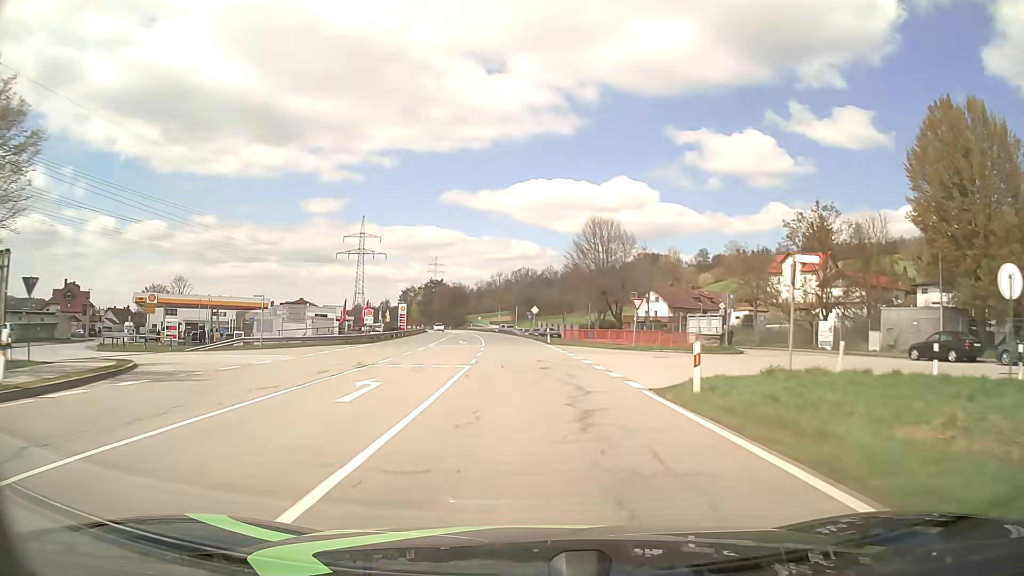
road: primary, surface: asphalt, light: Day
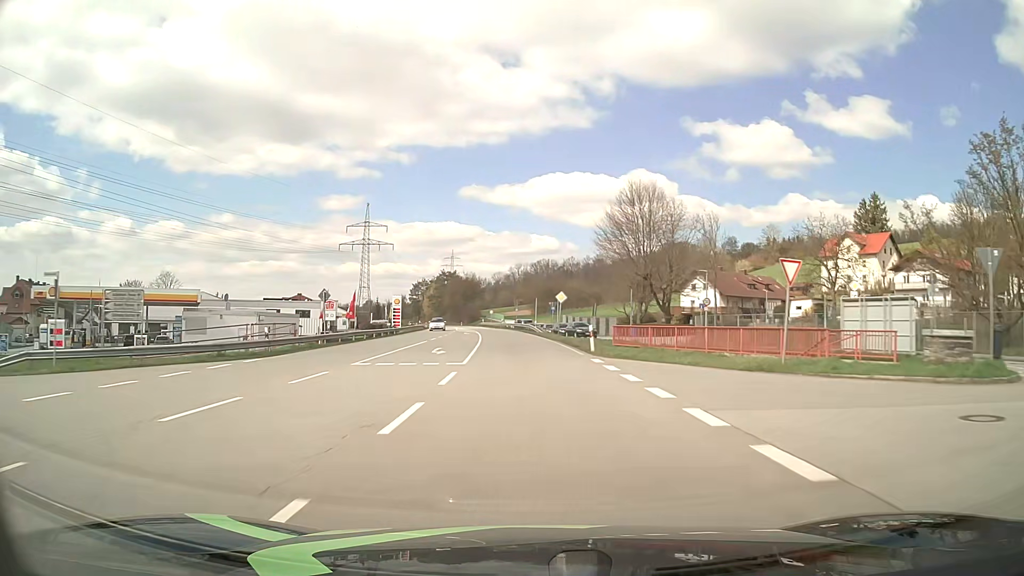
(-0.3, +21.6) m; -2°
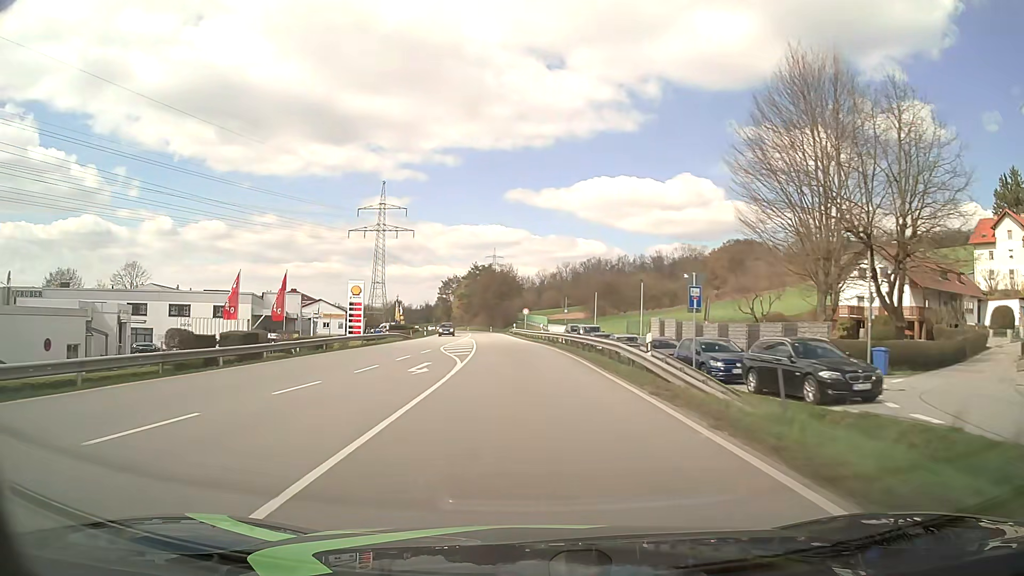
(-1.5, +43.2) m; -4°
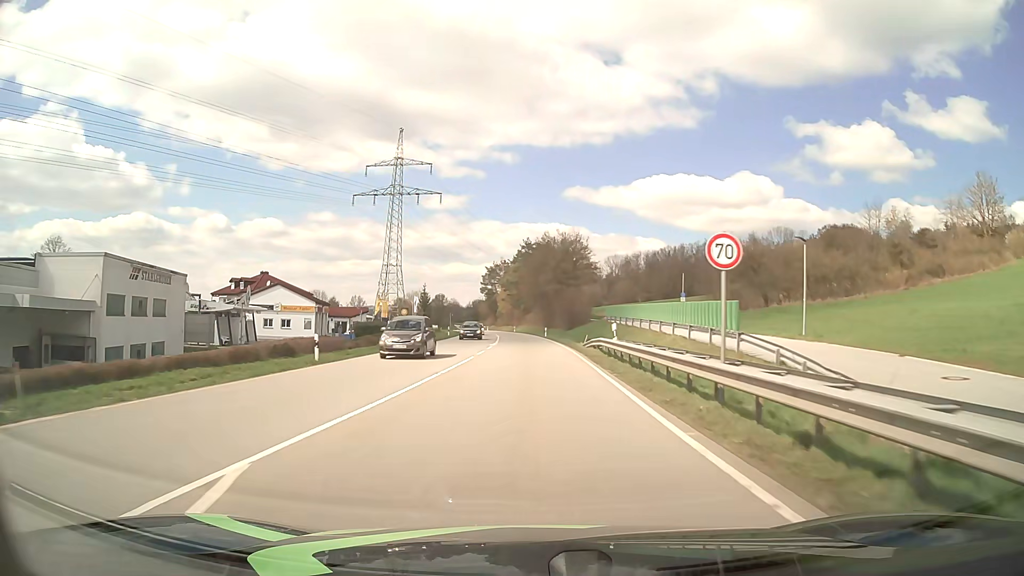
(-2.9, +54.0) m; -5°
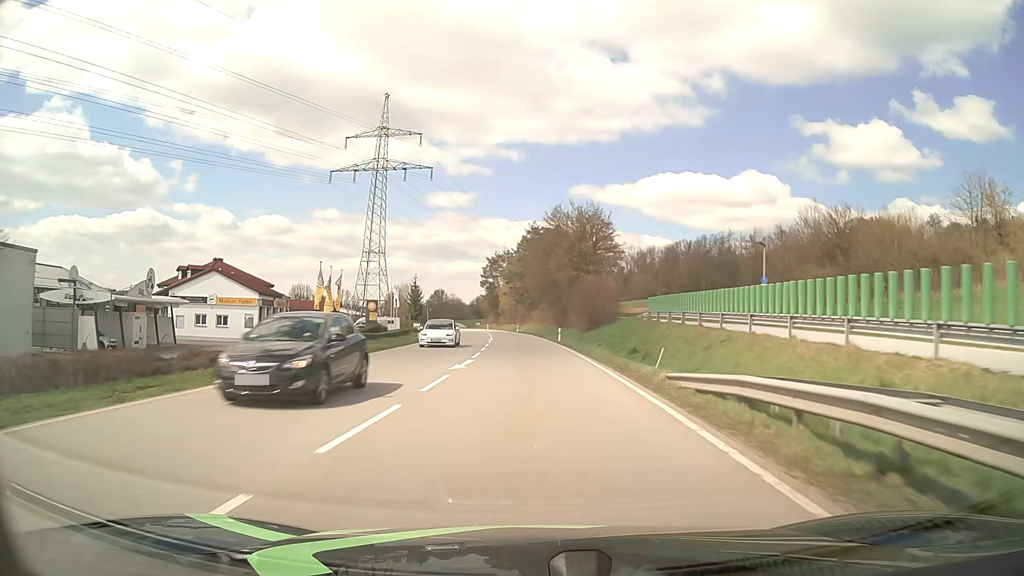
(-0.2, +21.6) m; -1°
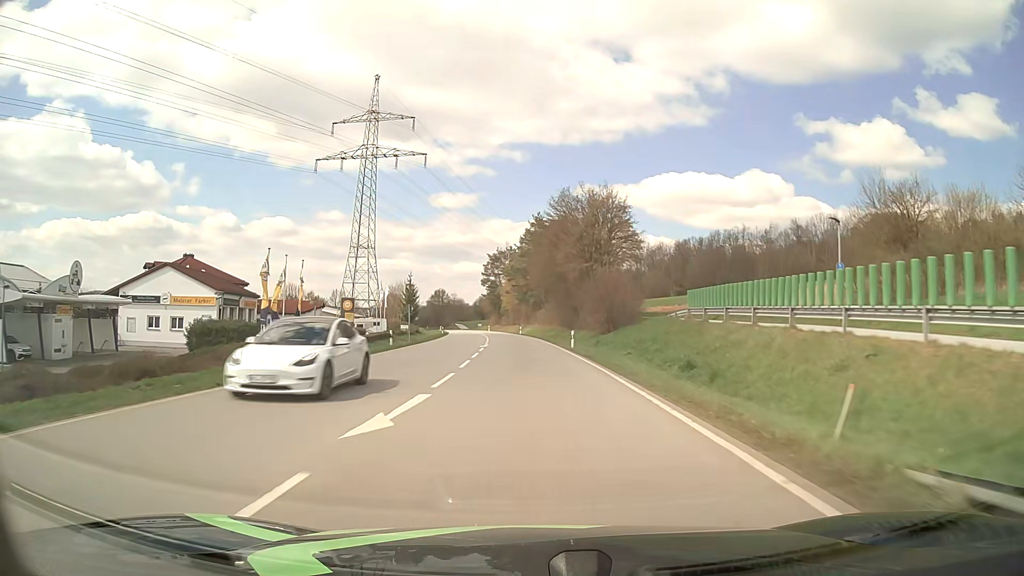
(0.0, +10.8) m; 0°
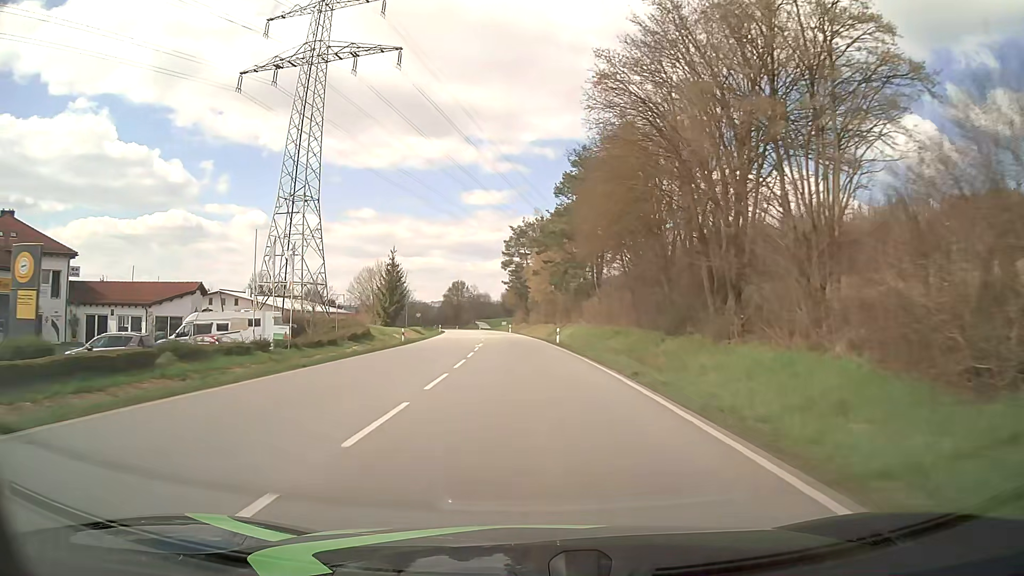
(-1.0, +43.2) m; -3°
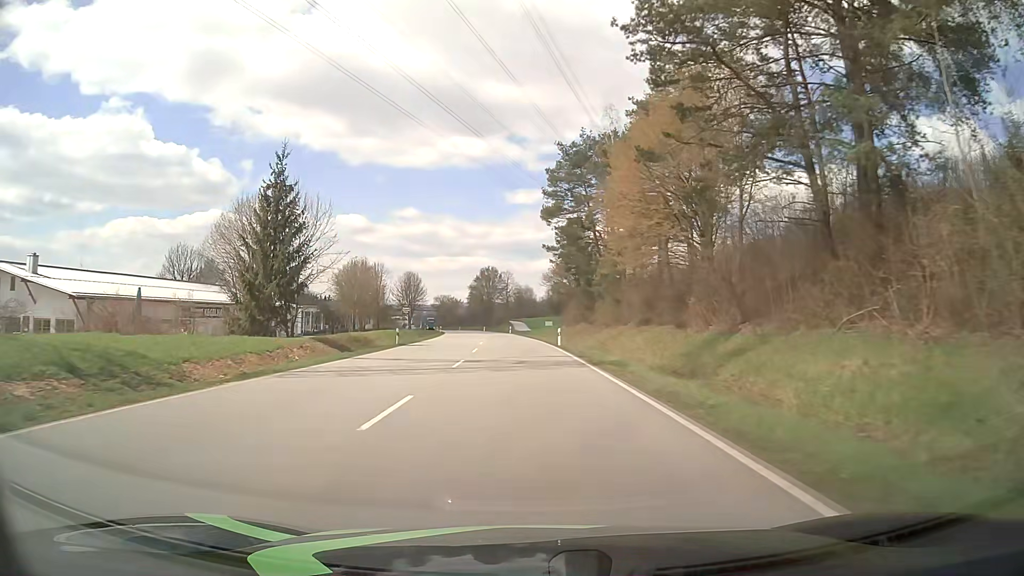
(-1.9, +54.0) m; -4°
